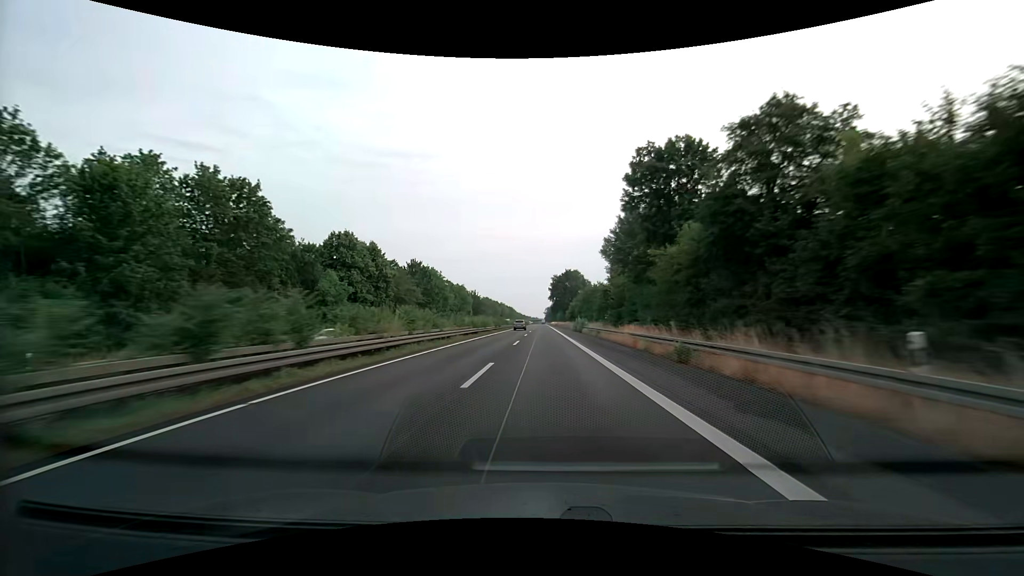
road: trunk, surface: asphalt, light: Day
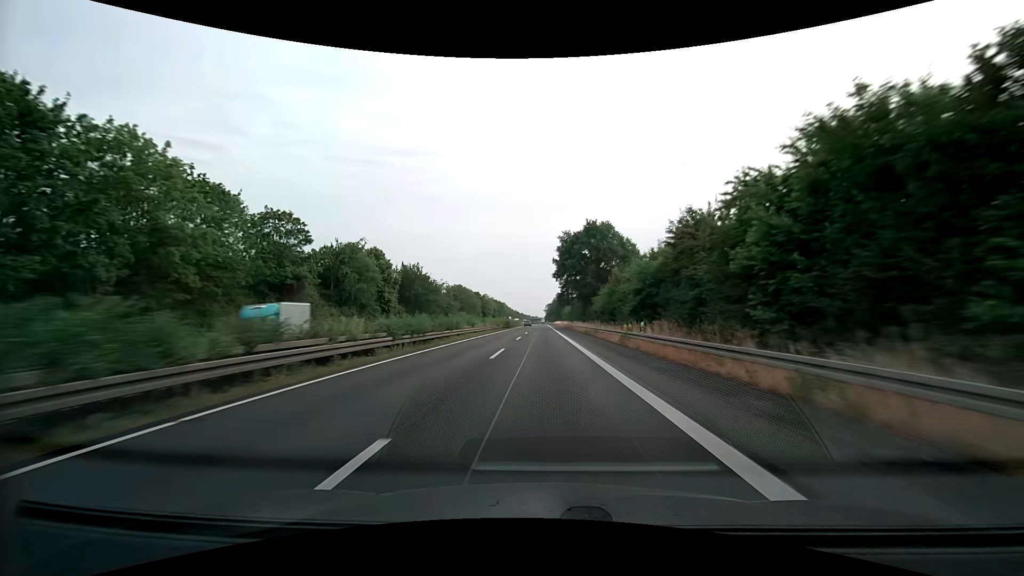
(+0.2, +82.3) m; 0°
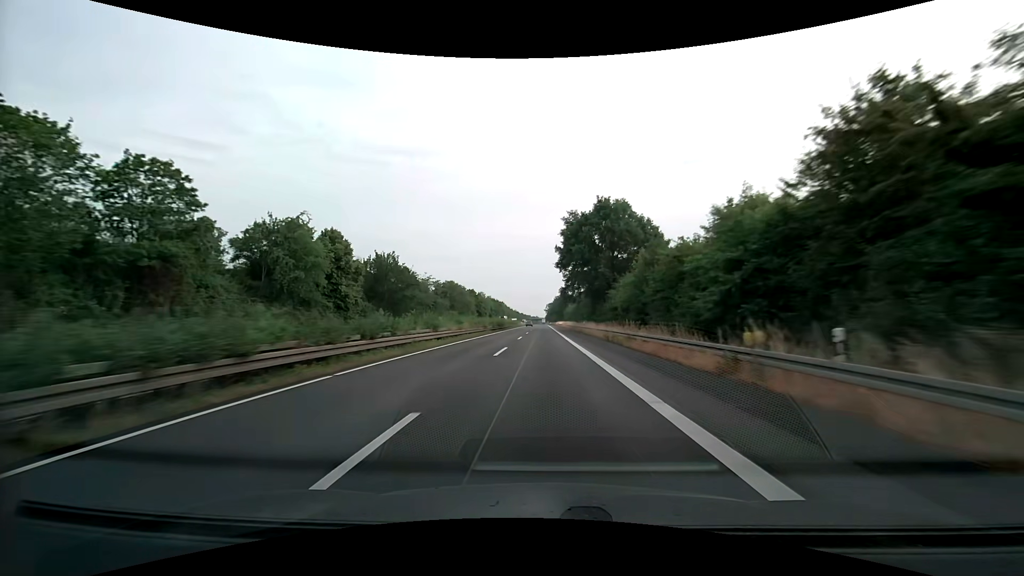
(0.0, +16.5) m; 0°
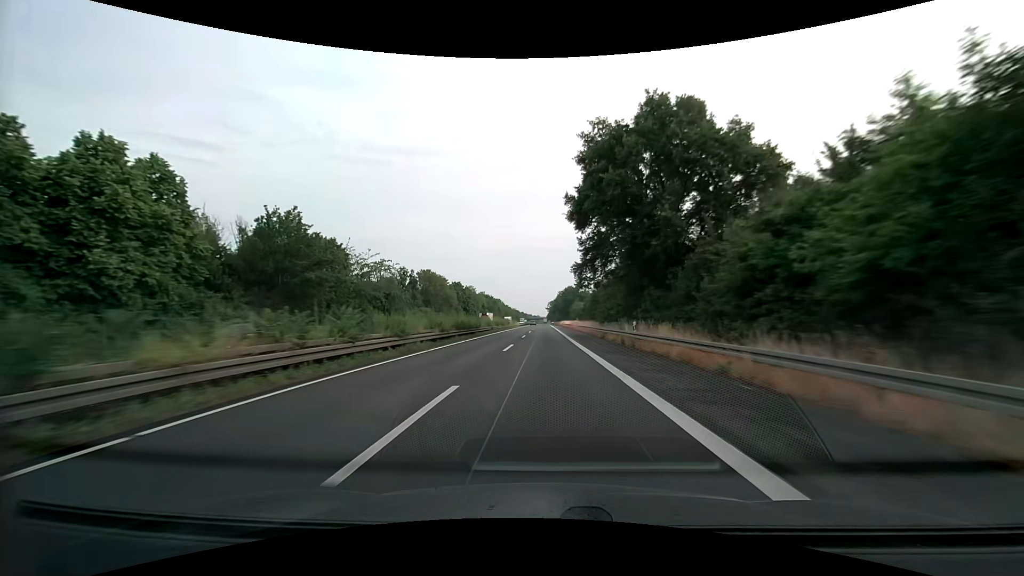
(0.0, +33.0) m; 0°
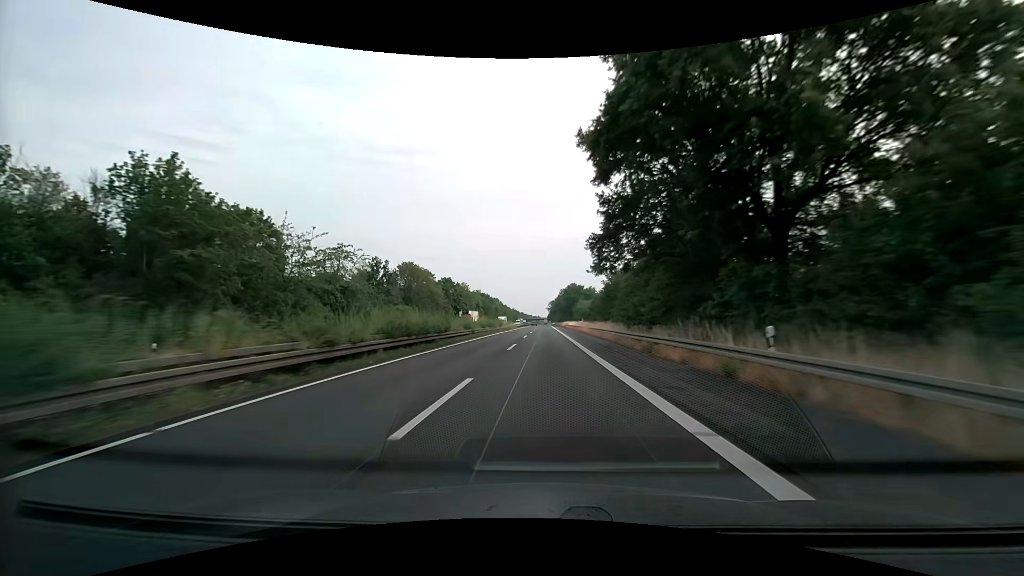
(0.0, +16.5) m; 0°
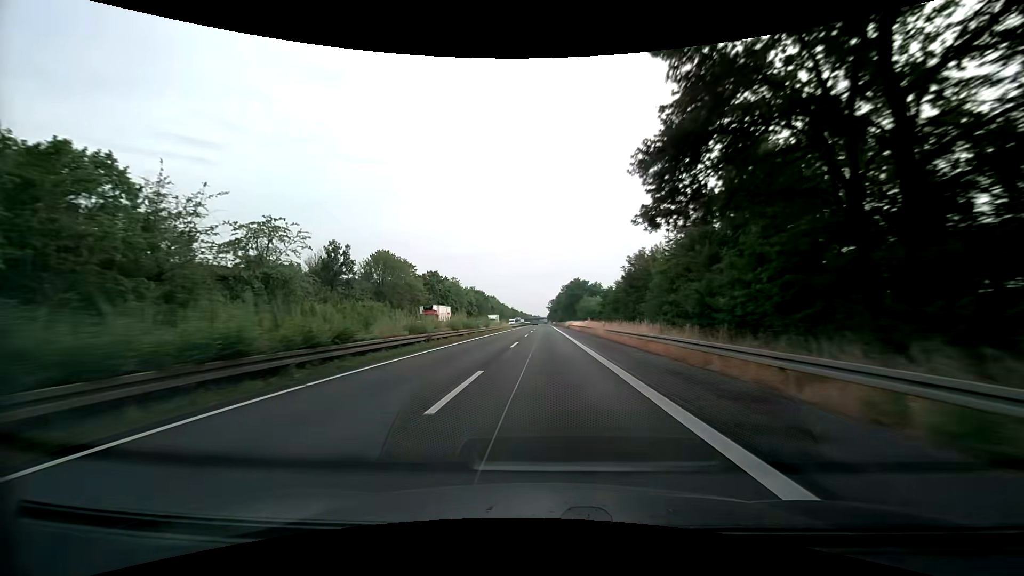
(0.0, +16.5) m; 0°
